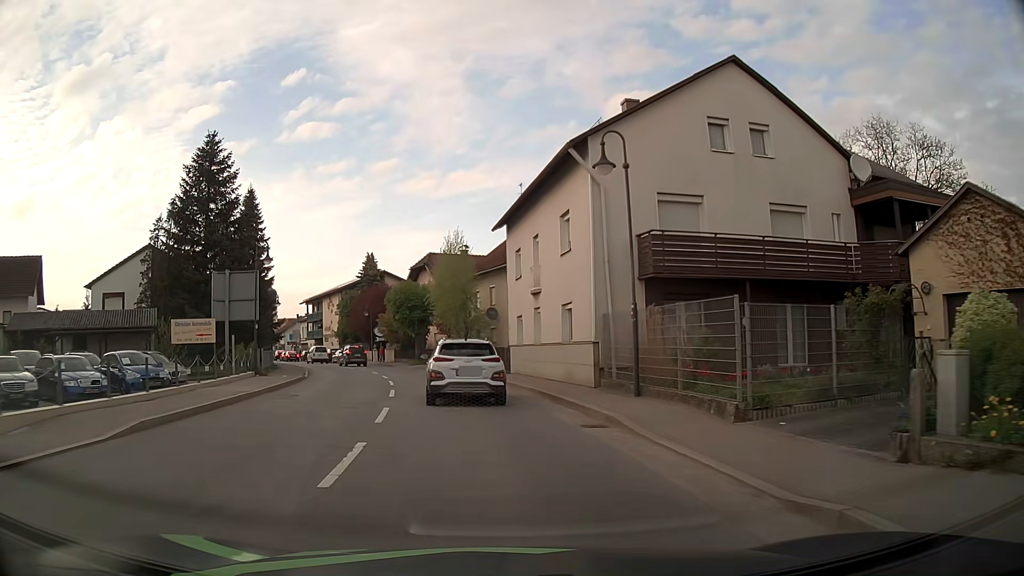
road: secondary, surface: asphalt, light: Day
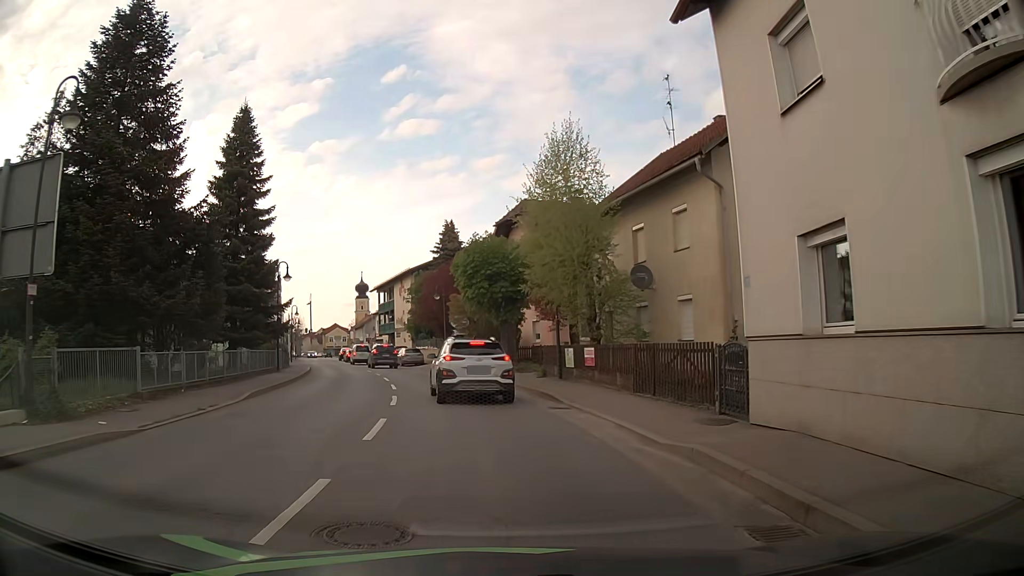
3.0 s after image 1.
(-1.6, +20.4) m; -9°
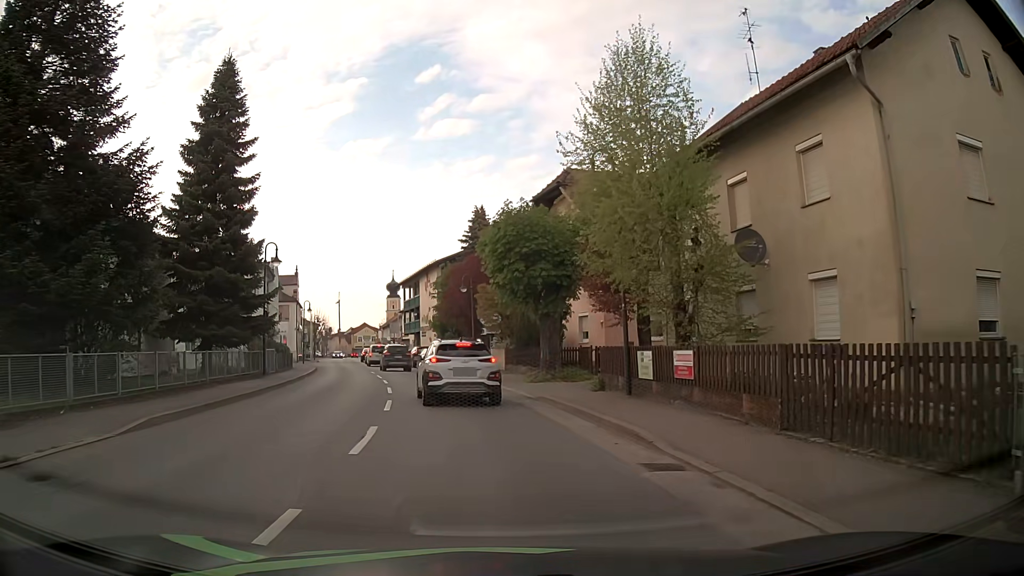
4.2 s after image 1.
(-0.1, +7.0) m; -2°
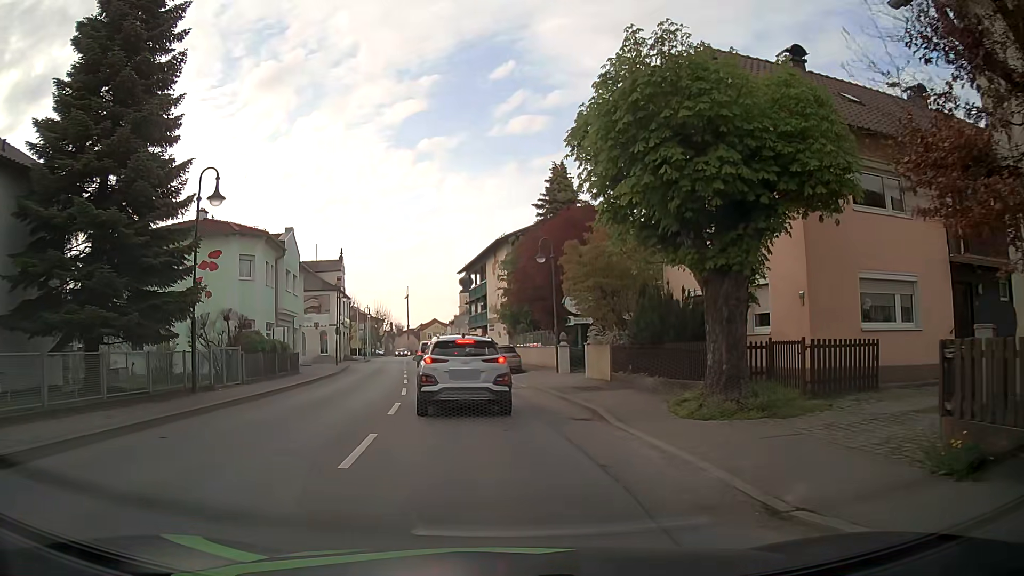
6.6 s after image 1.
(-0.8, +13.2) m; -7°
